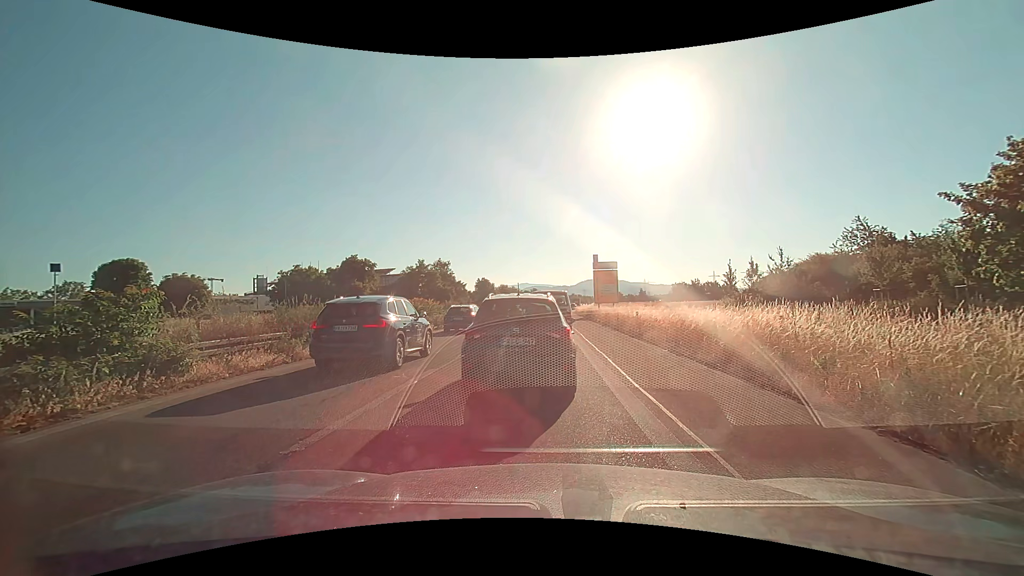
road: trunk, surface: asphalt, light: Day
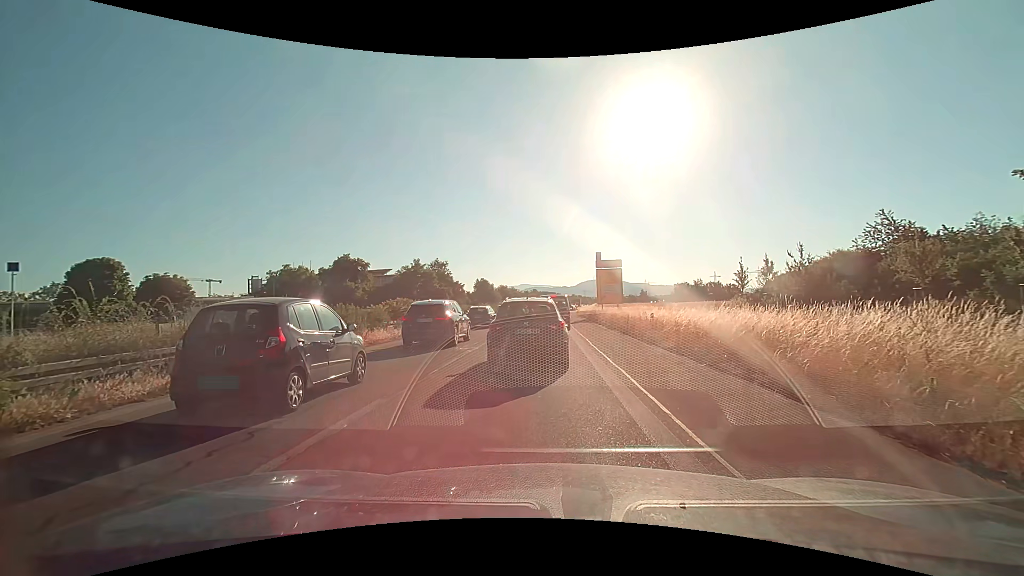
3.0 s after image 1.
(0.0, +3.6) m; -1°
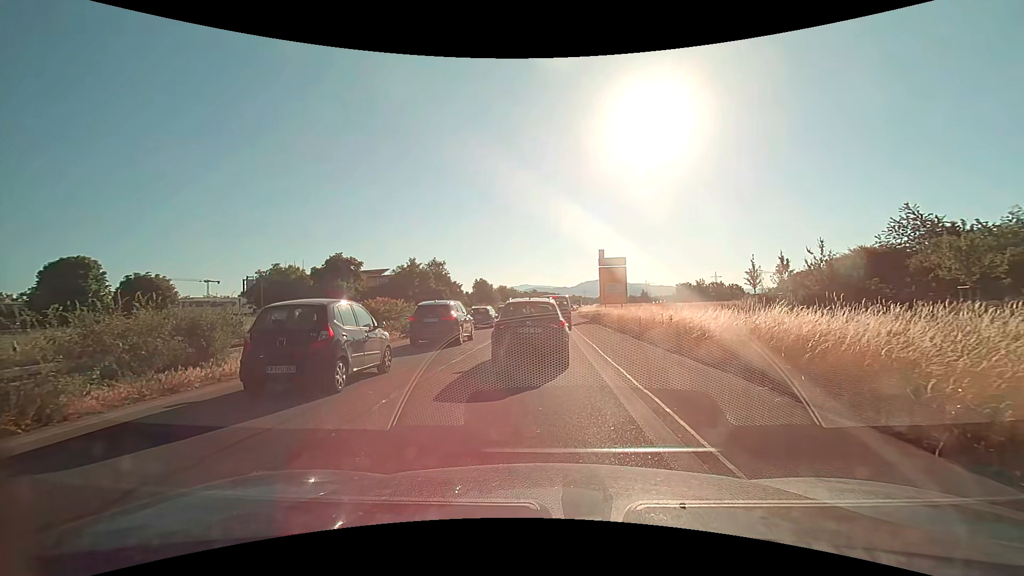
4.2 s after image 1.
(0.0, +3.2) m; 0°
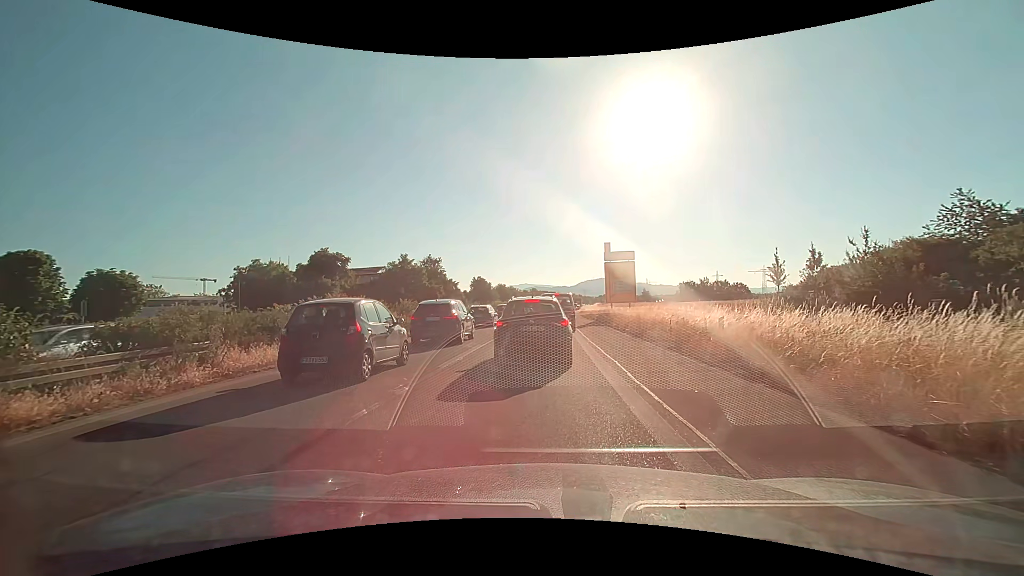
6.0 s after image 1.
(0.0, +5.2) m; -1°
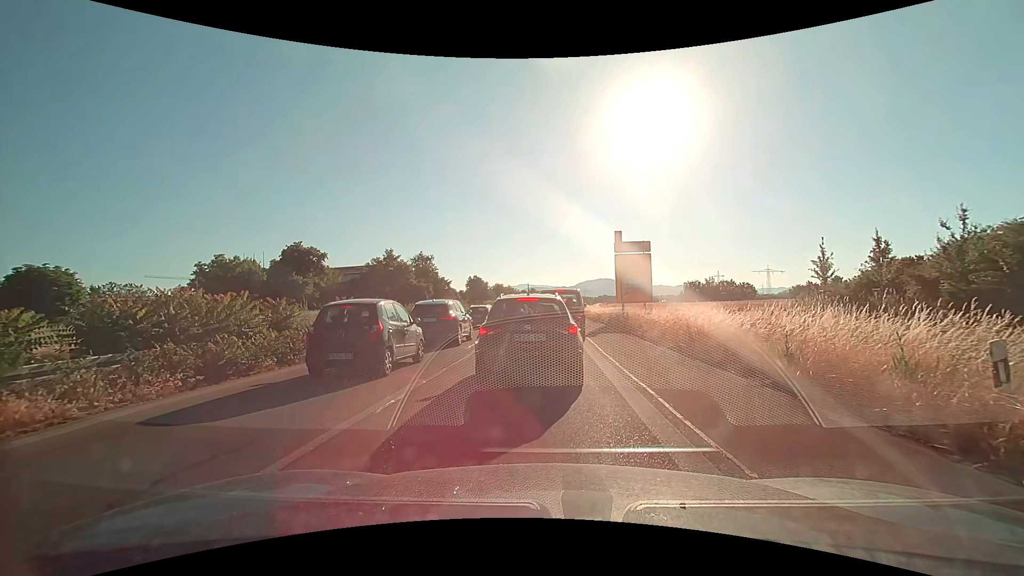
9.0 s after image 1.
(+0.1, +7.7) m; +1°
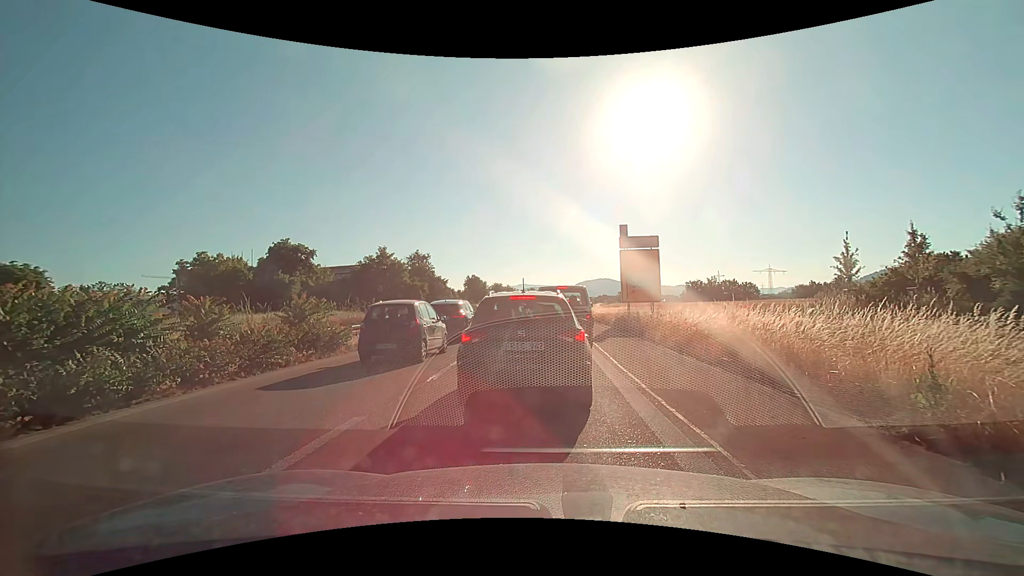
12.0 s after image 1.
(0.0, +2.9) m; 0°
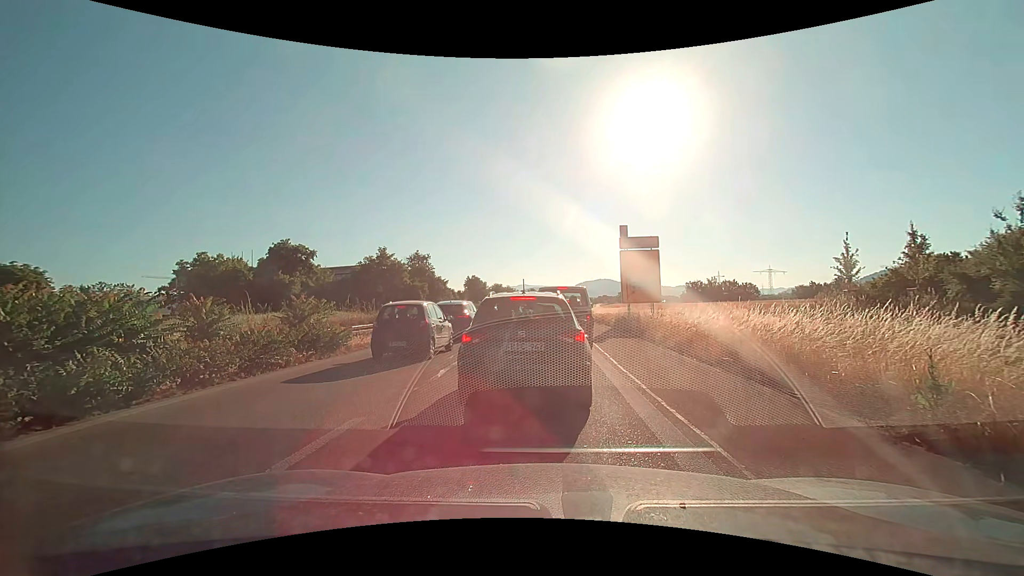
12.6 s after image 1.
(0.0, 0.0) m; 0°
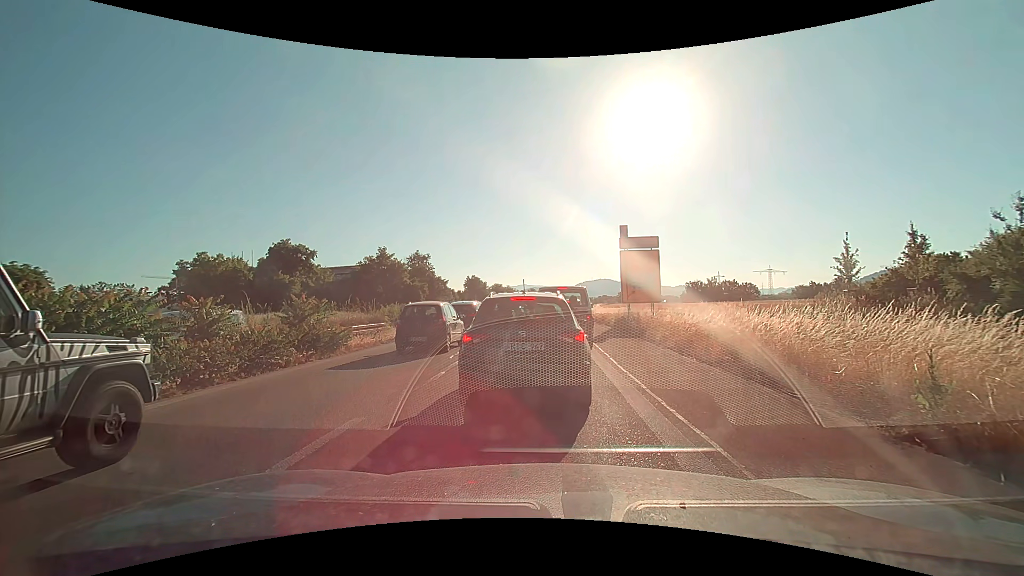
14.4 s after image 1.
(0.0, 0.0) m; 0°
